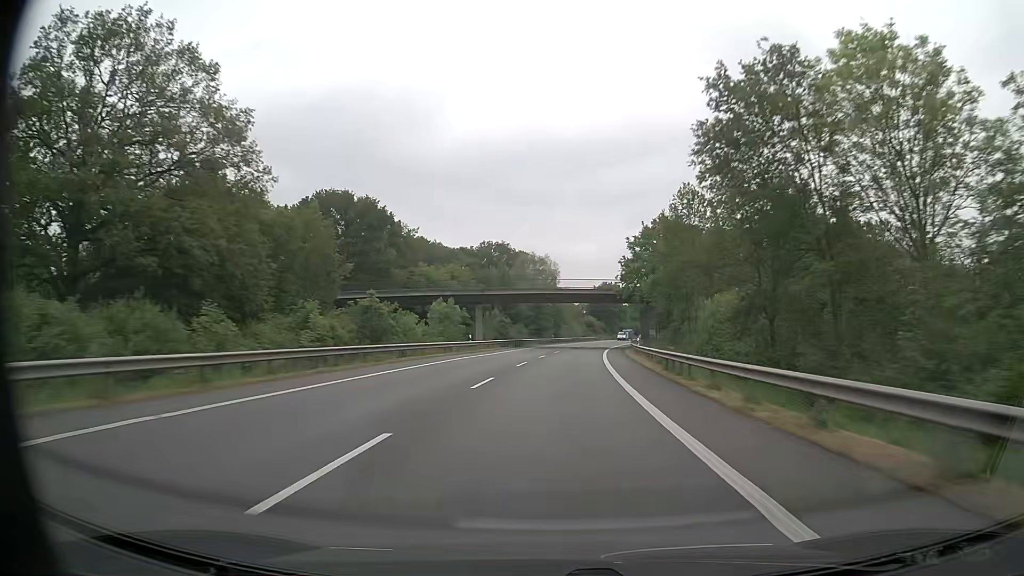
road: primary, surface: asphalt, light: Day
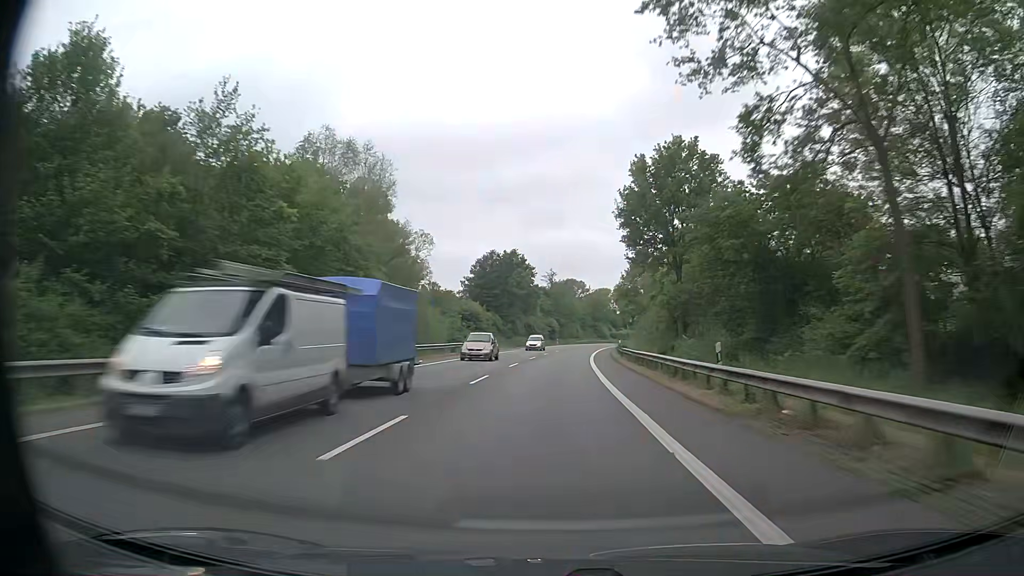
(+6.4, +82.6) m; +9°
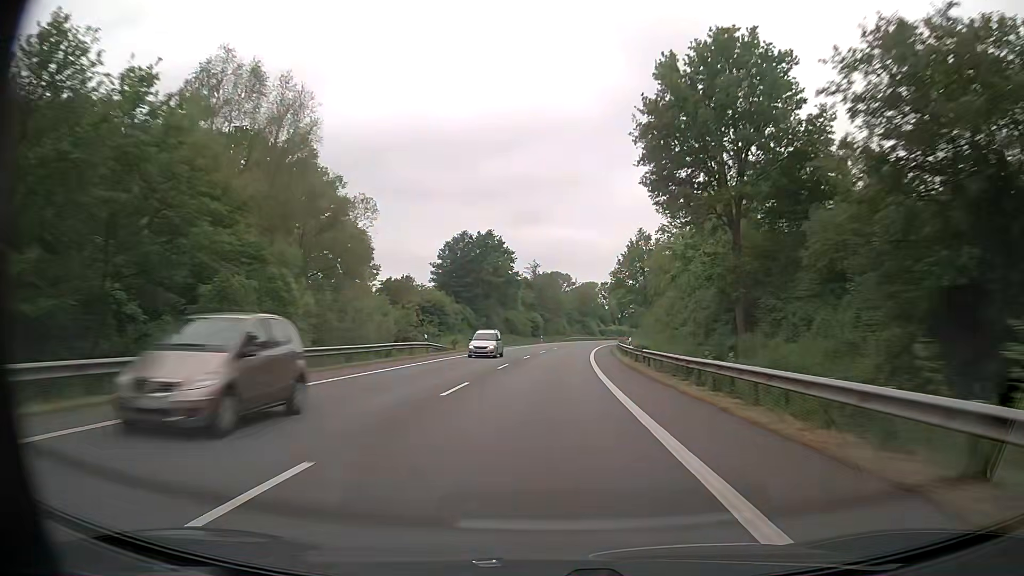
(+0.2, +16.6) m; +1°
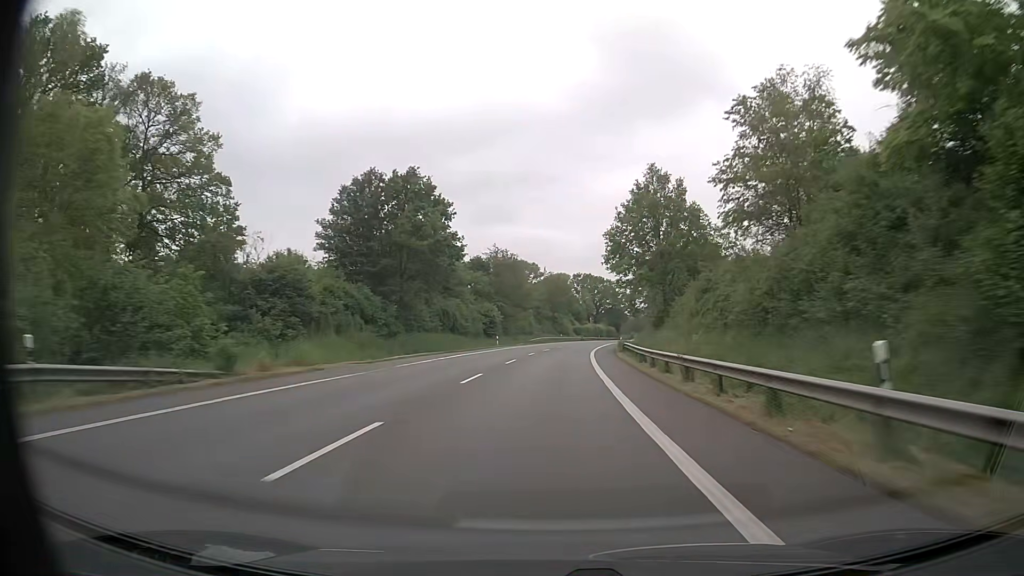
(+0.9, +33.2) m; +3°
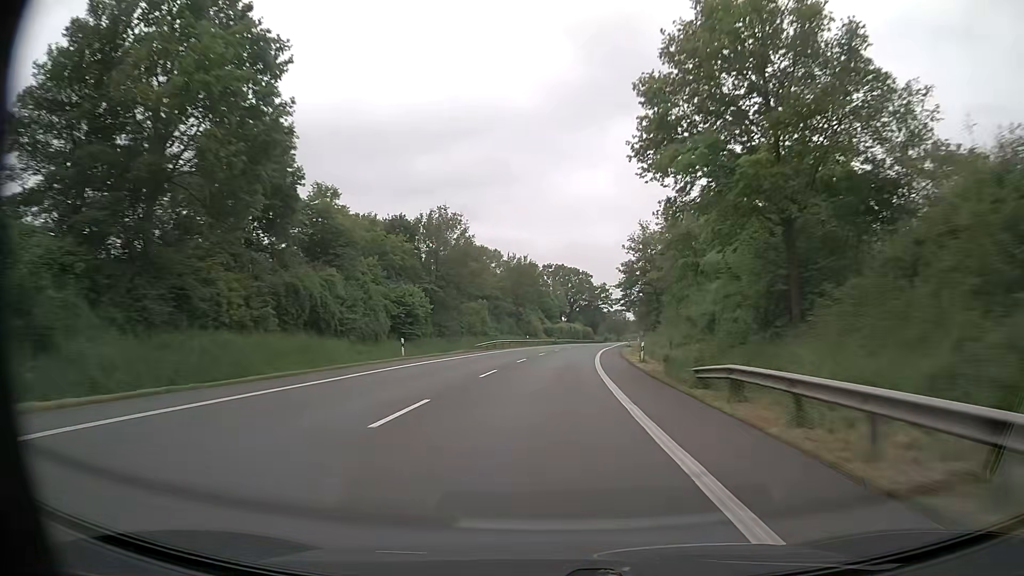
(+0.6, +33.2) m; +2°
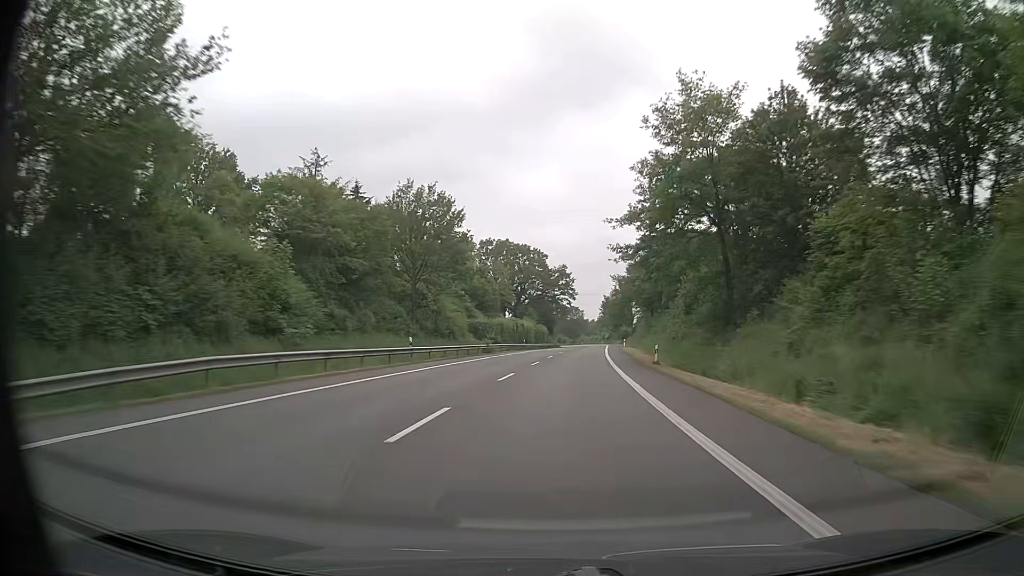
(+1.9, +49.8) m; +4°
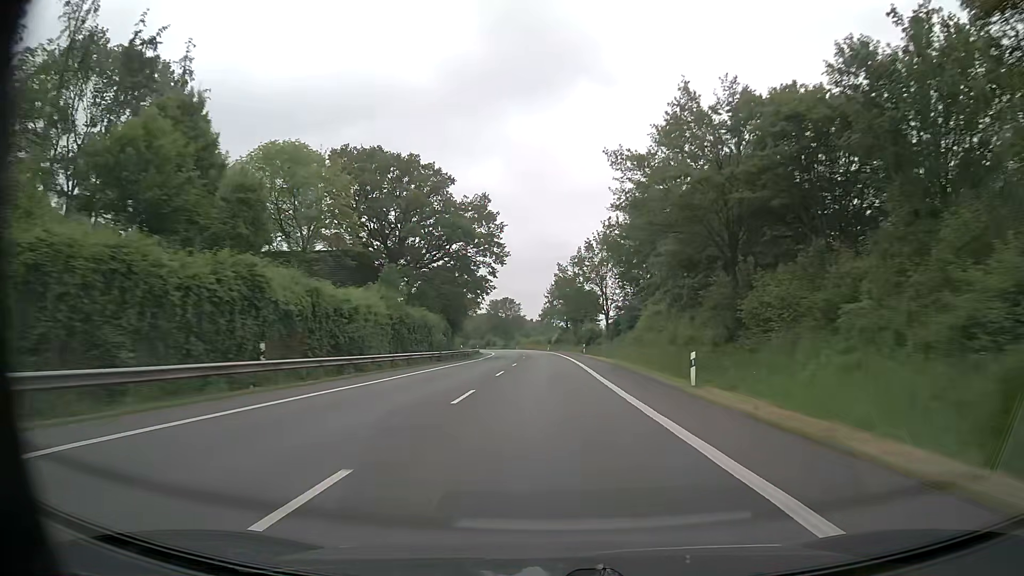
(+3.8, +66.3) m; +5°
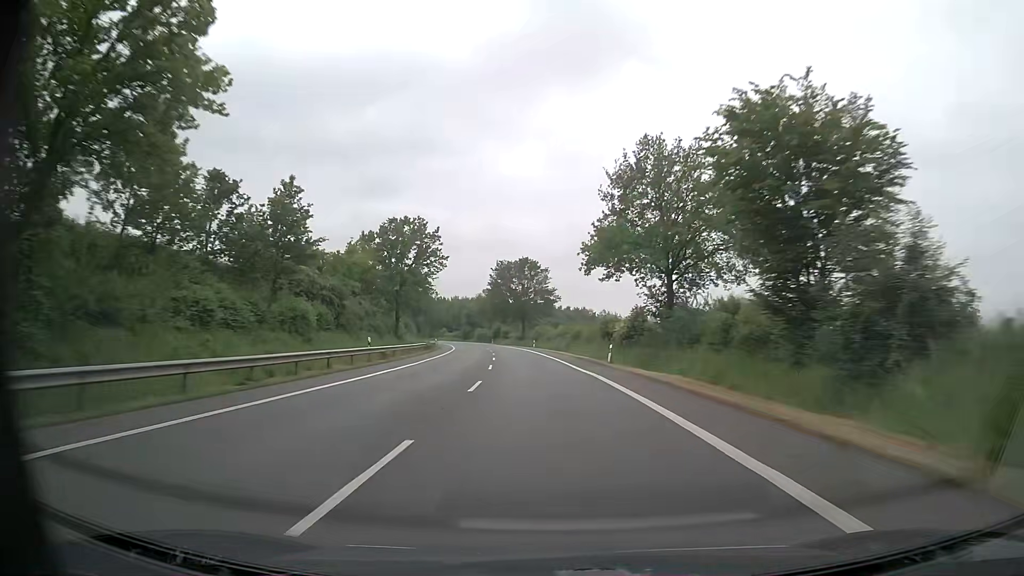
(-0.7, +83.2) m; -2°
(0, +10) (0, +20) (-1, +30) (-1, +40) (-2, +50) (-3, +60) (-4, +70) (-6, +80) (-7, +90) (-9, +99) m
